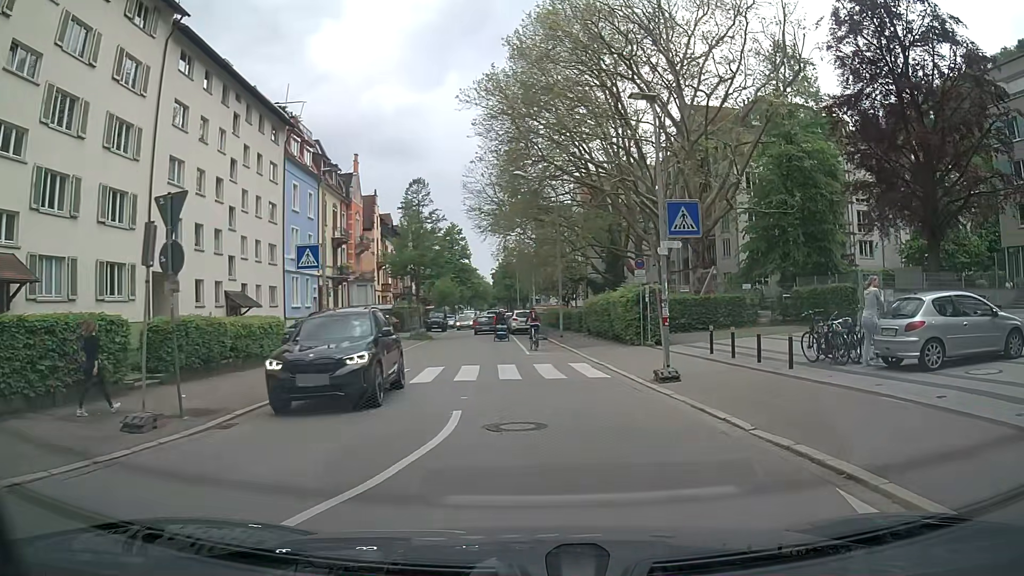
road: unclassified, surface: asphalt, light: Day
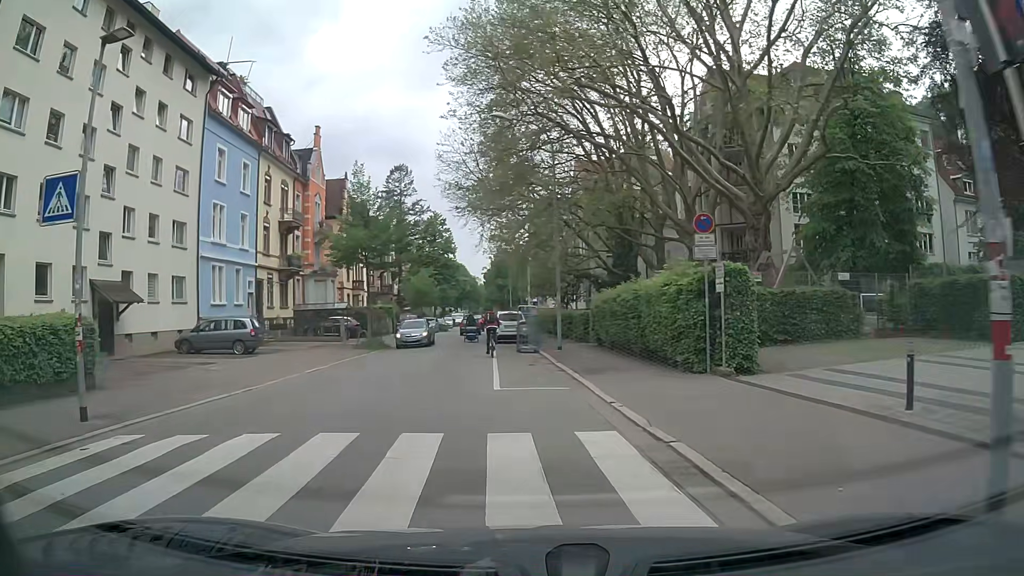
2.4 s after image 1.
(+0.6, +12.0) m; +1°
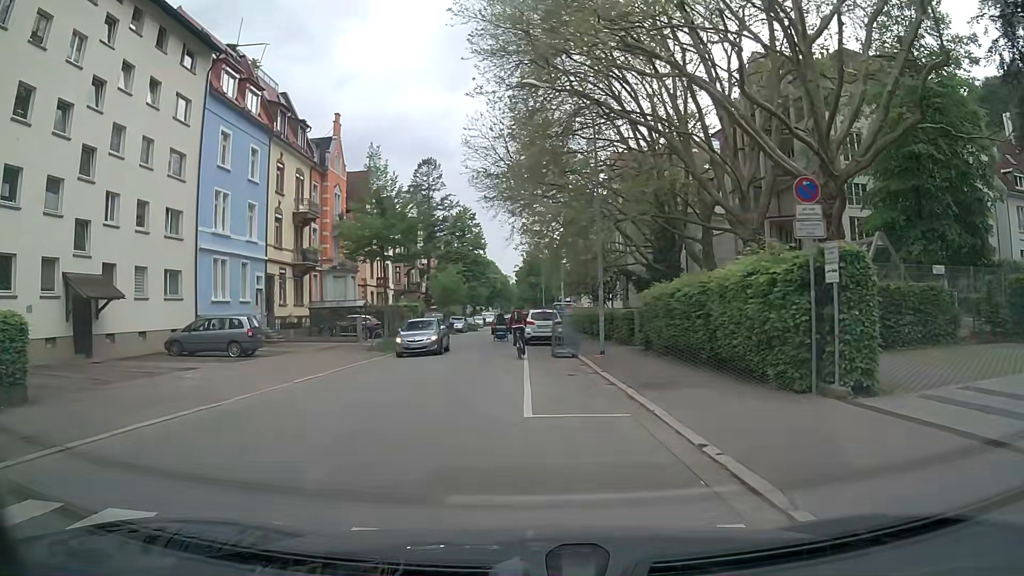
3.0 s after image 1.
(-0.1, +3.8) m; -2°
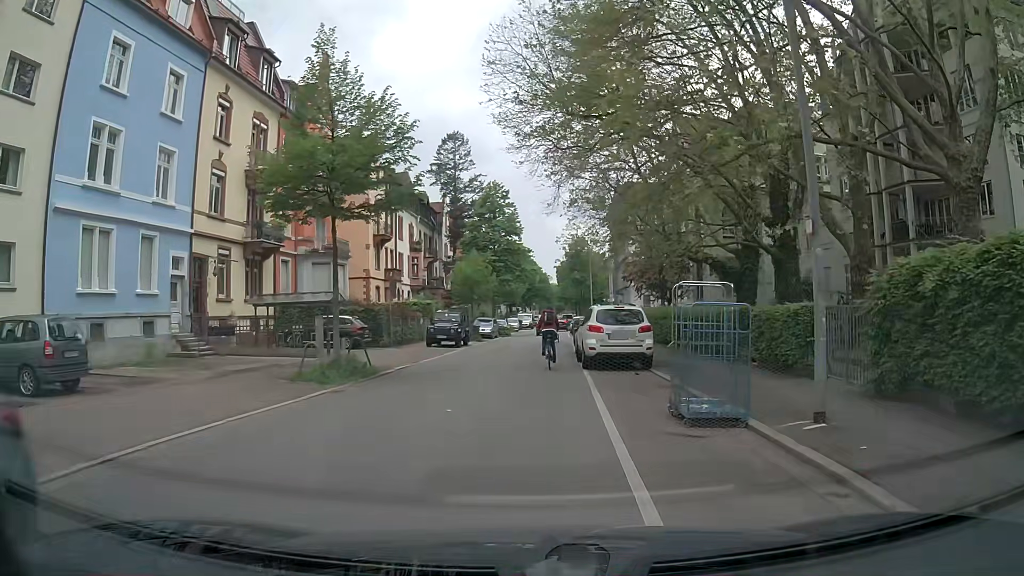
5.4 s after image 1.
(-0.7, +14.2) m; -3°
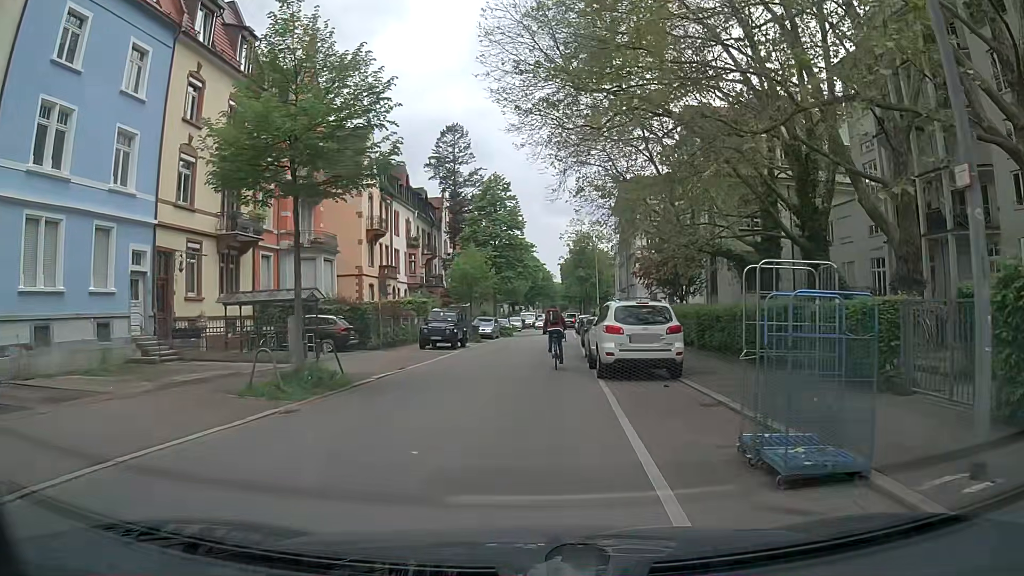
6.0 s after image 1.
(0.0, +3.2) m; -1°
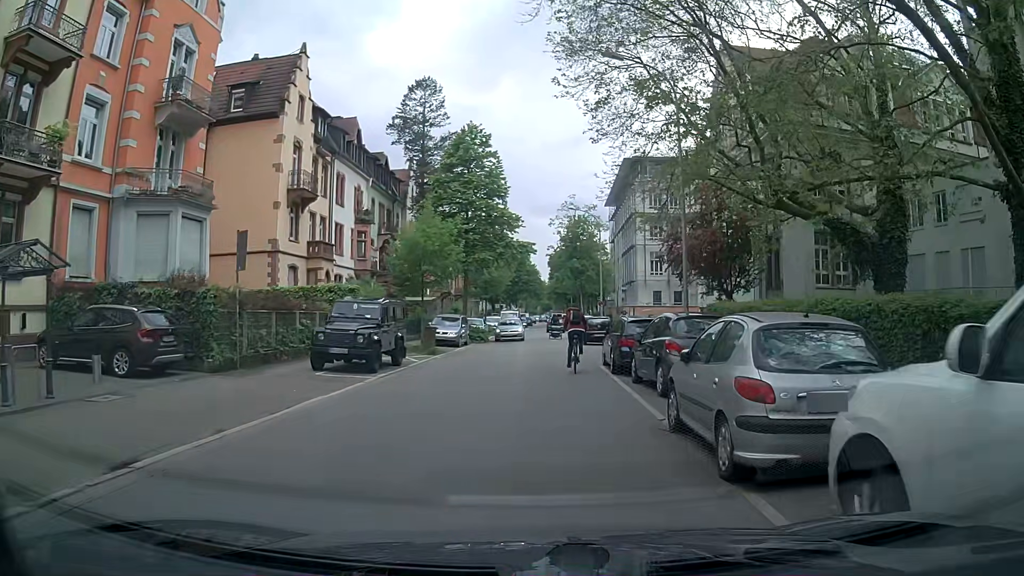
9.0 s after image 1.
(-0.1, +15.0) m; +1°
